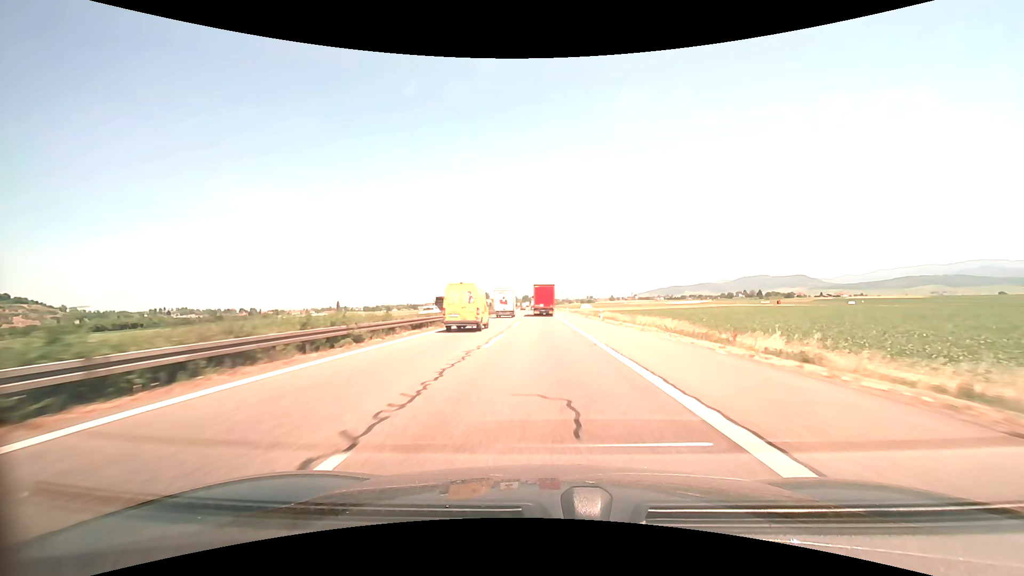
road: motorway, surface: asphalt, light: Day
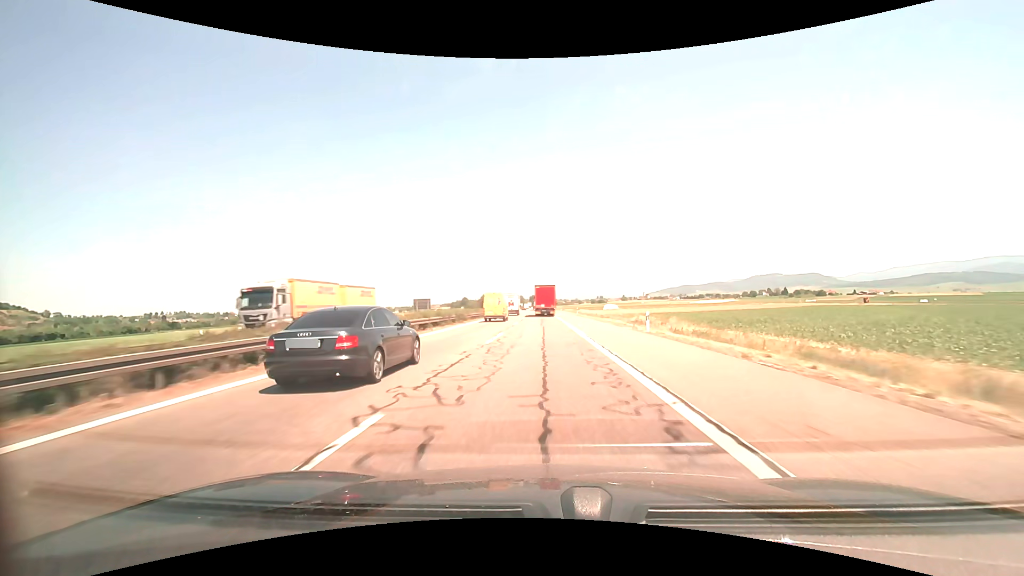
(-0.3, +70.1) m; -1°
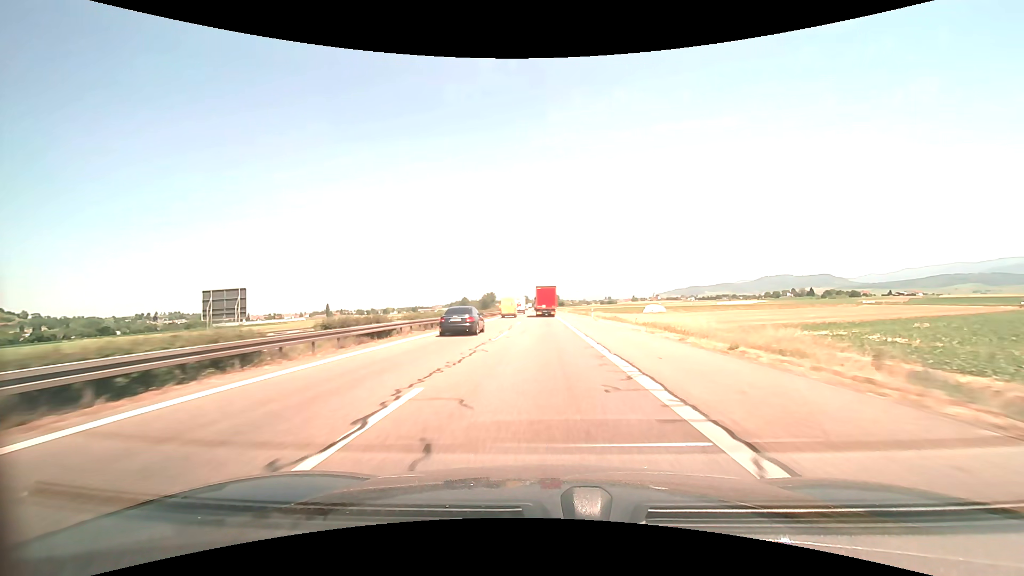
(-0.5, +69.8) m; -1°
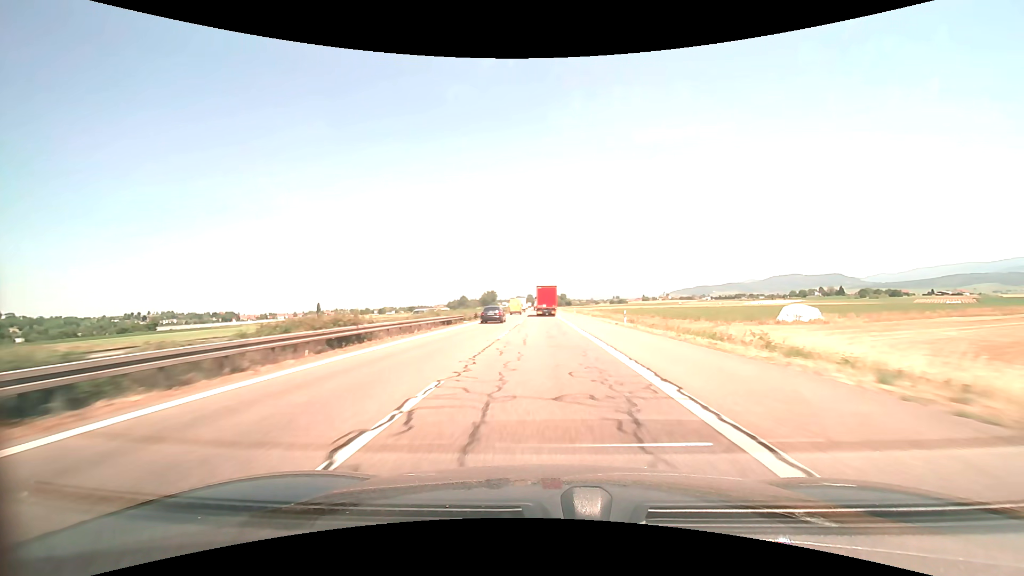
(-0.5, +71.0) m; -1°
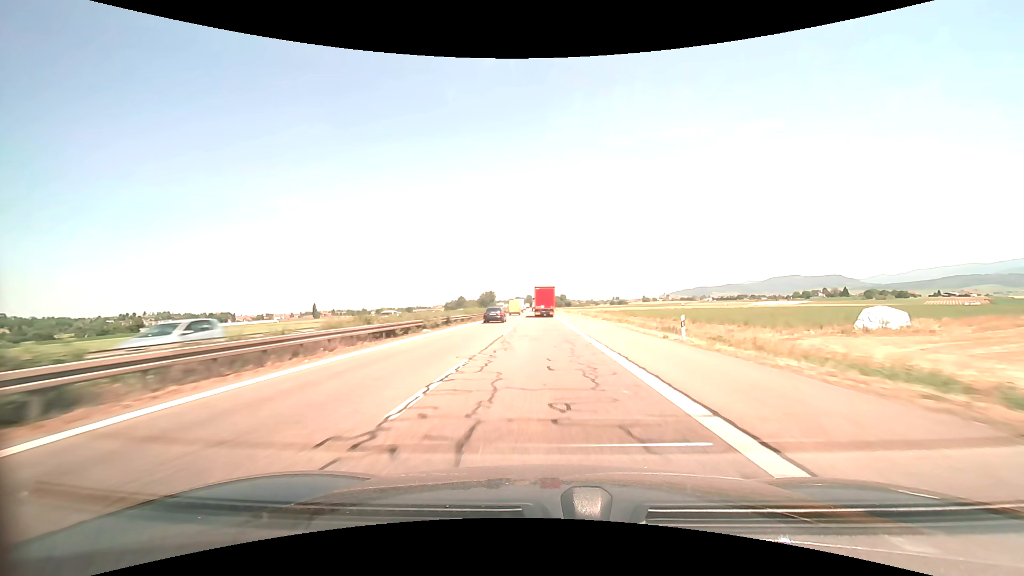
(0.0, +14.3) m; 0°
